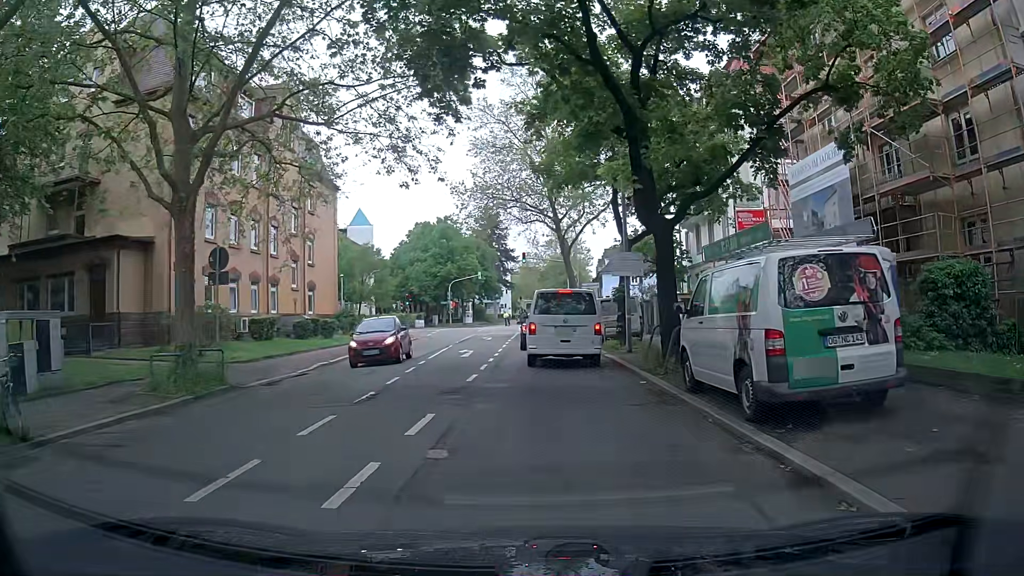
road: secondary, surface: asphalt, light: Day
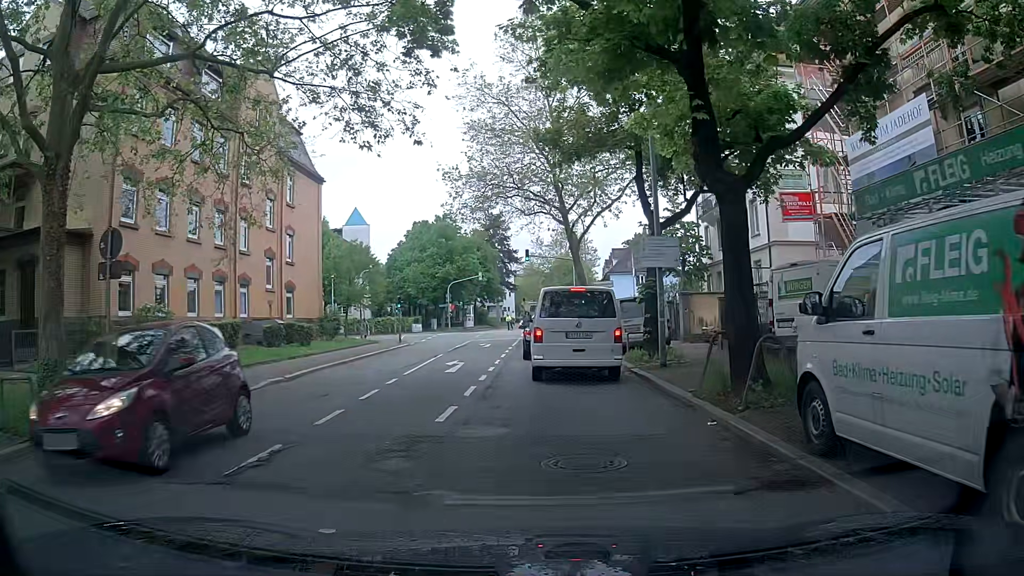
(-0.1, +4.9) m; -2°
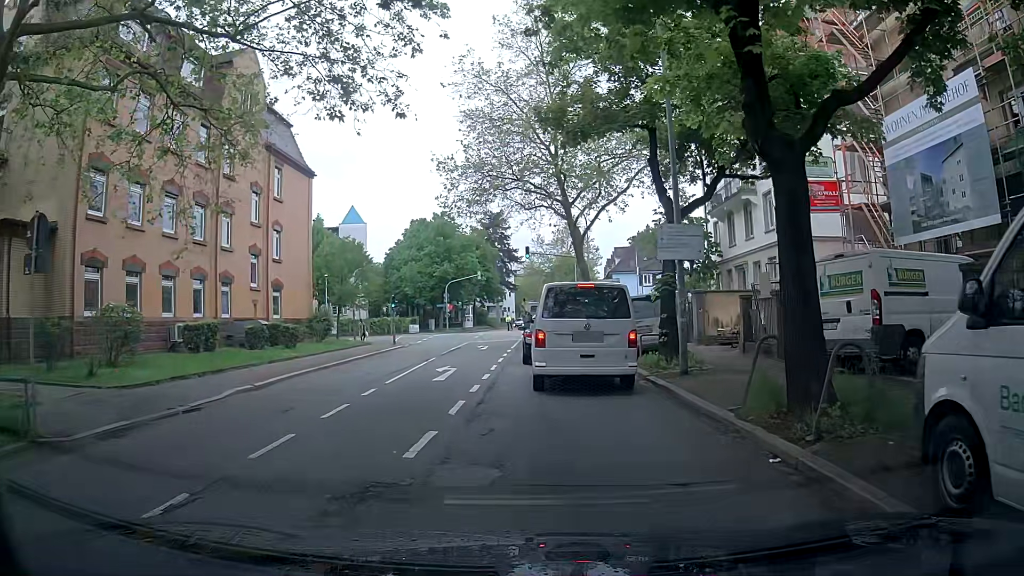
(0.0, +2.3) m; -1°
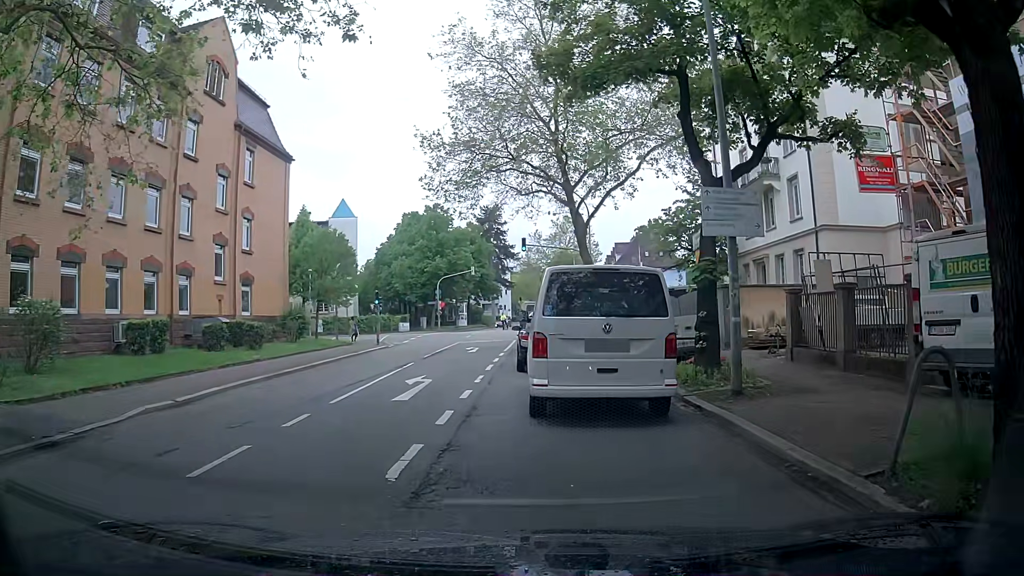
(0.0, +3.9) m; -1°
